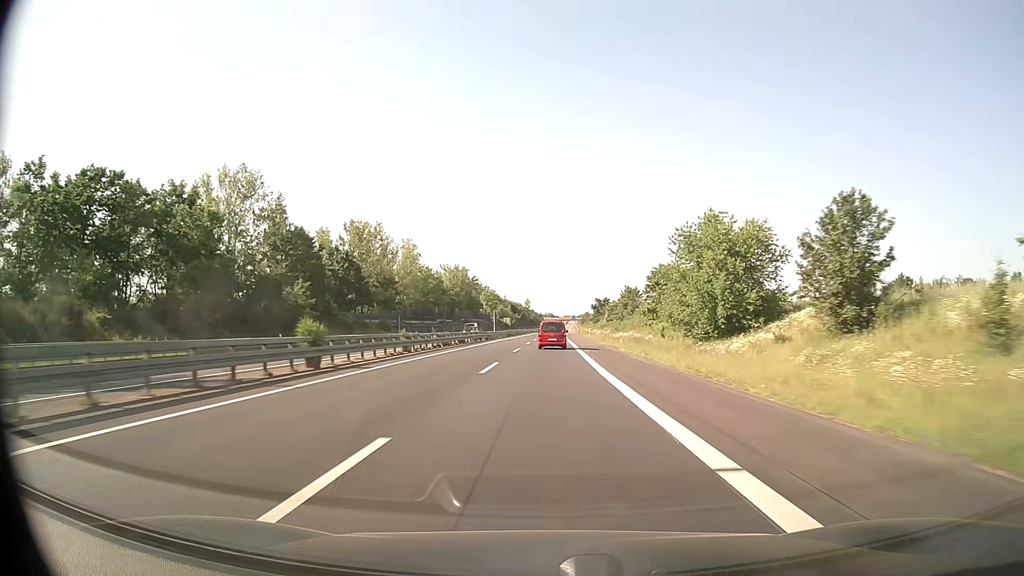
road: trunk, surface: asphalt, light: Day
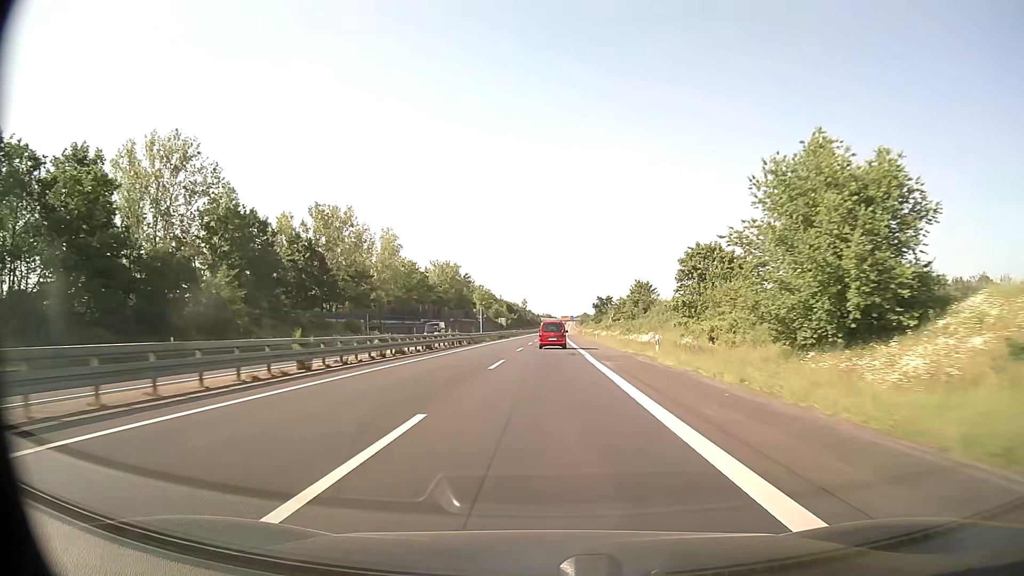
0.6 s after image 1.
(0.0, +15.8) m; 0°
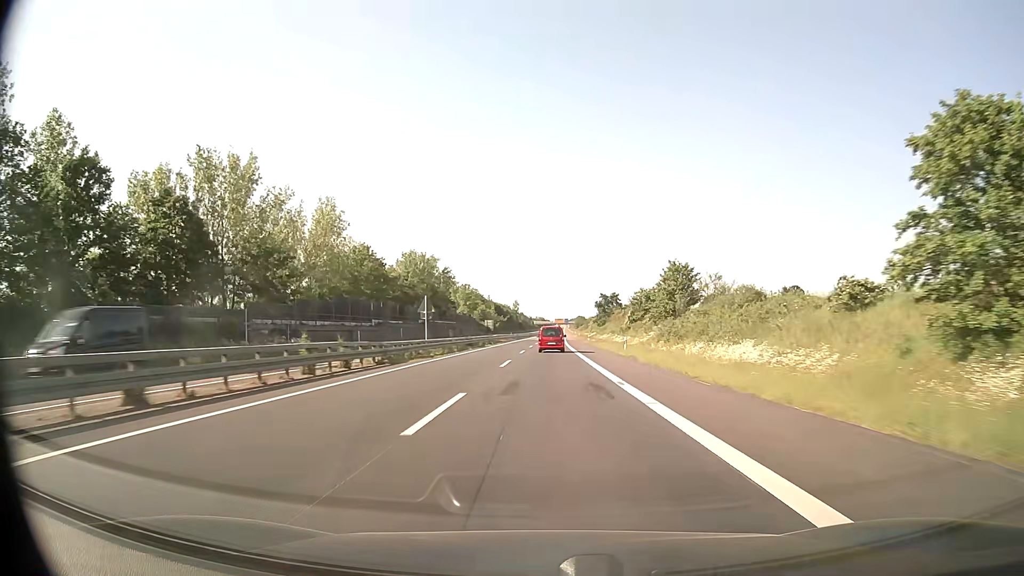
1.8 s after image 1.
(+0.1, +31.6) m; 0°
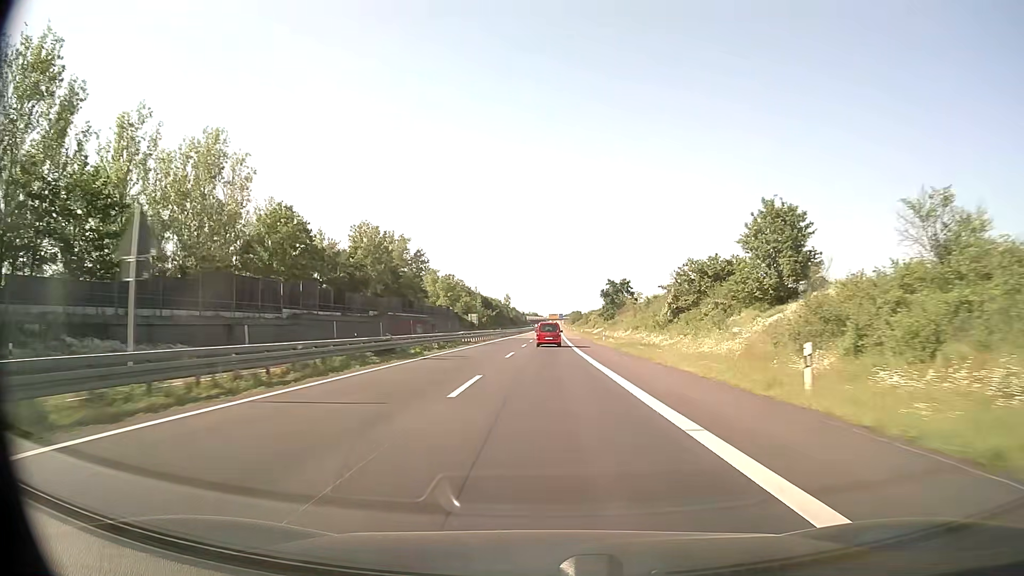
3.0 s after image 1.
(+0.2, +31.6) m; +1°
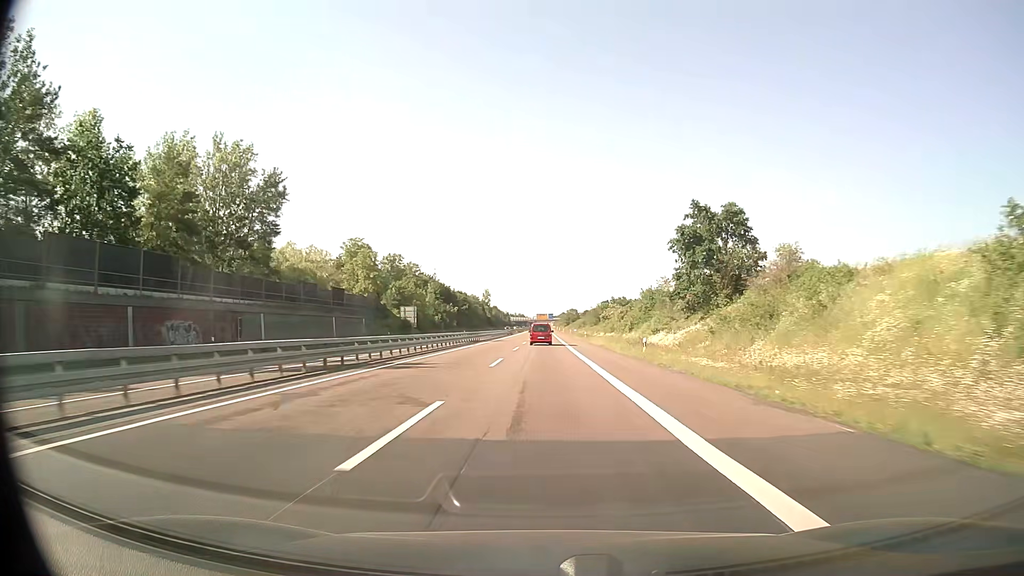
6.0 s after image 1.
(+0.8, +78.9) m; +1°
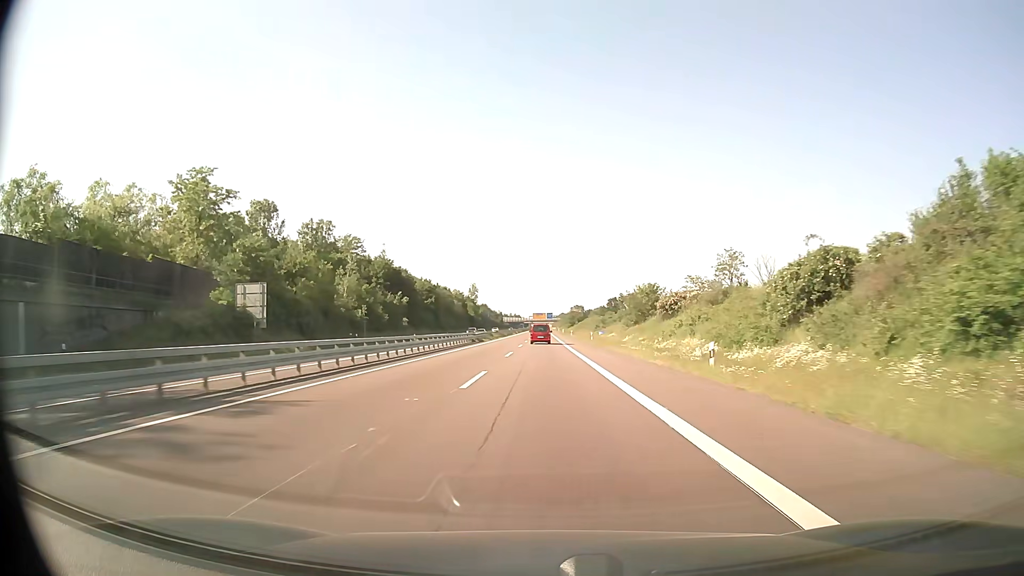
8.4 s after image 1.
(0.0, +63.2) m; 0°
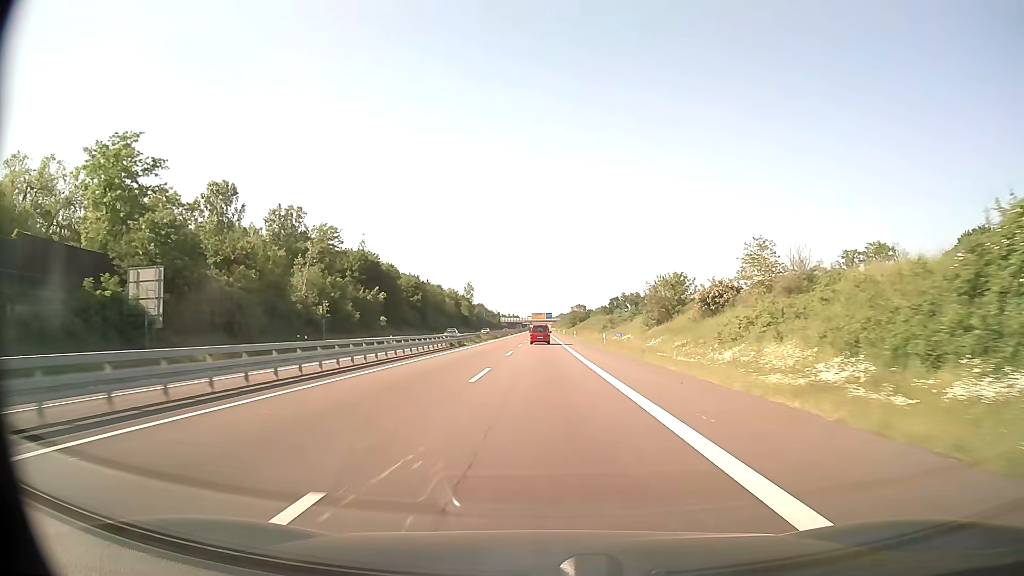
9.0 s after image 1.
(0.0, +15.8) m; 0°
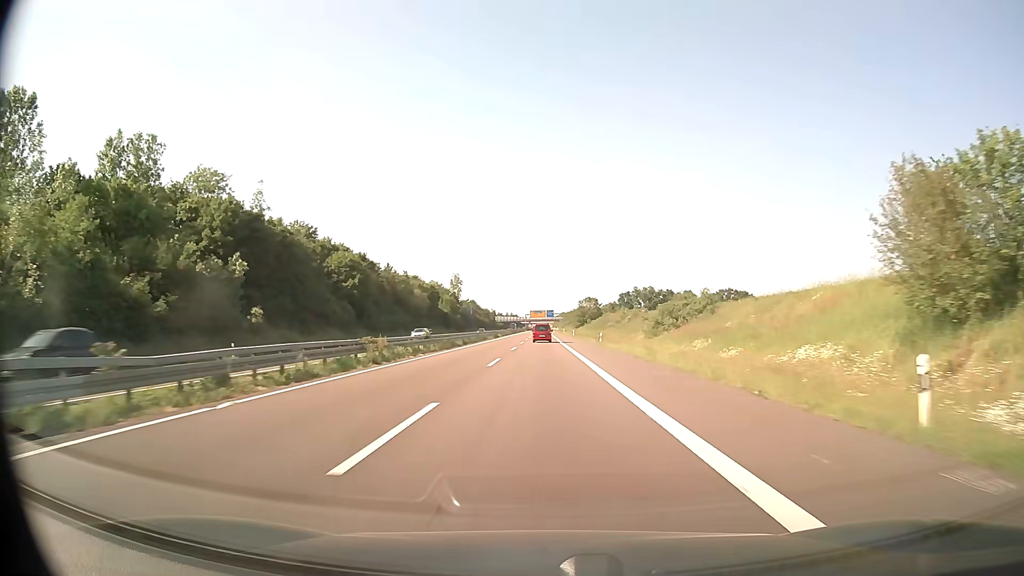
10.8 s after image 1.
(0.0, +47.3) m; 0°
(0, +10) (0, +20) (0, +30) (0, +40) (0, +50) (0, +60) (0, +70) (0, +80) (0, +90) (0, +100) m
